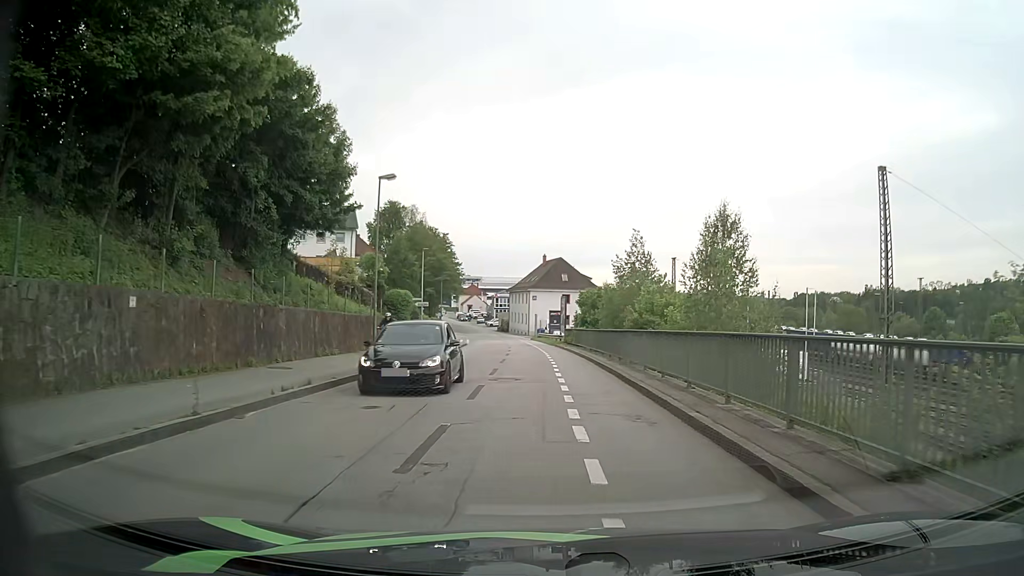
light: Day
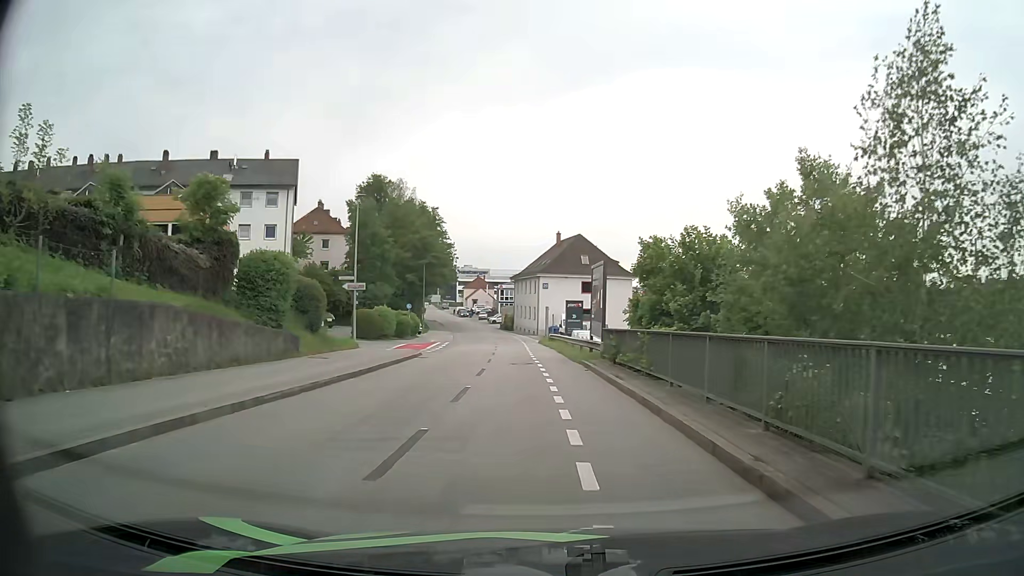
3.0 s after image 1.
(-0.2, +24.4) m; -1°
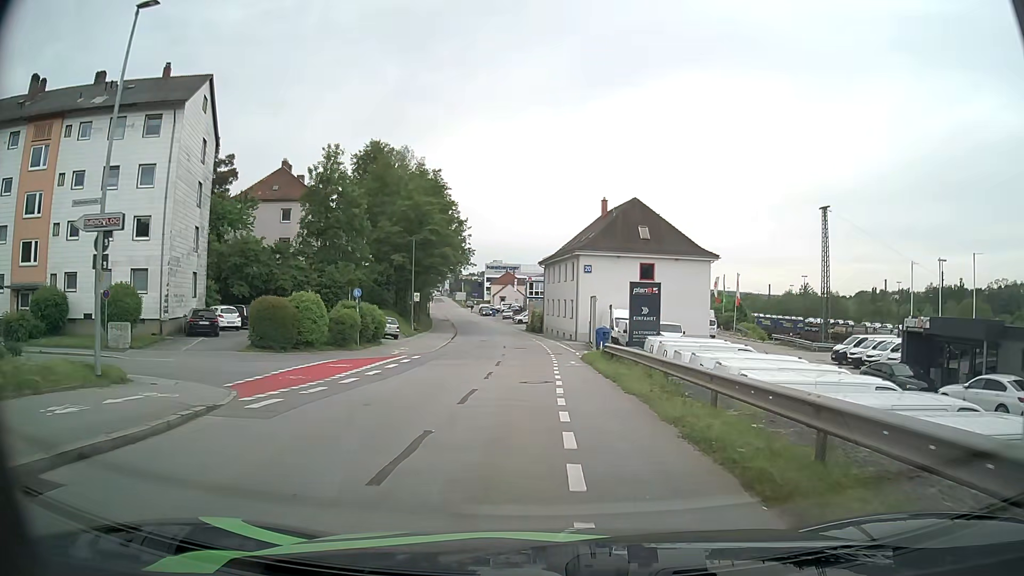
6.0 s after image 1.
(-0.6, +24.3) m; -3°
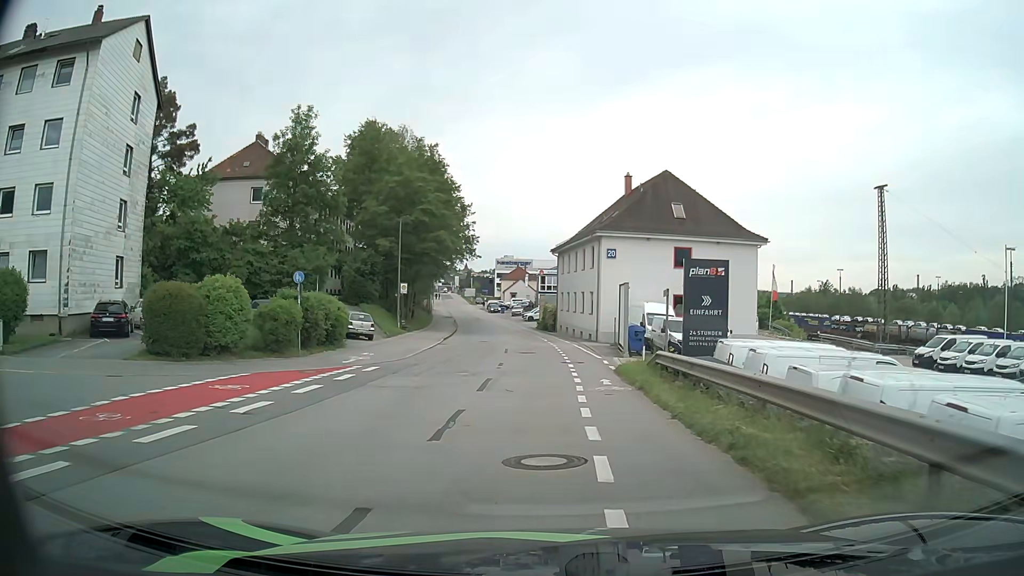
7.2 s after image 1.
(-0.1, +9.7) m; -1°
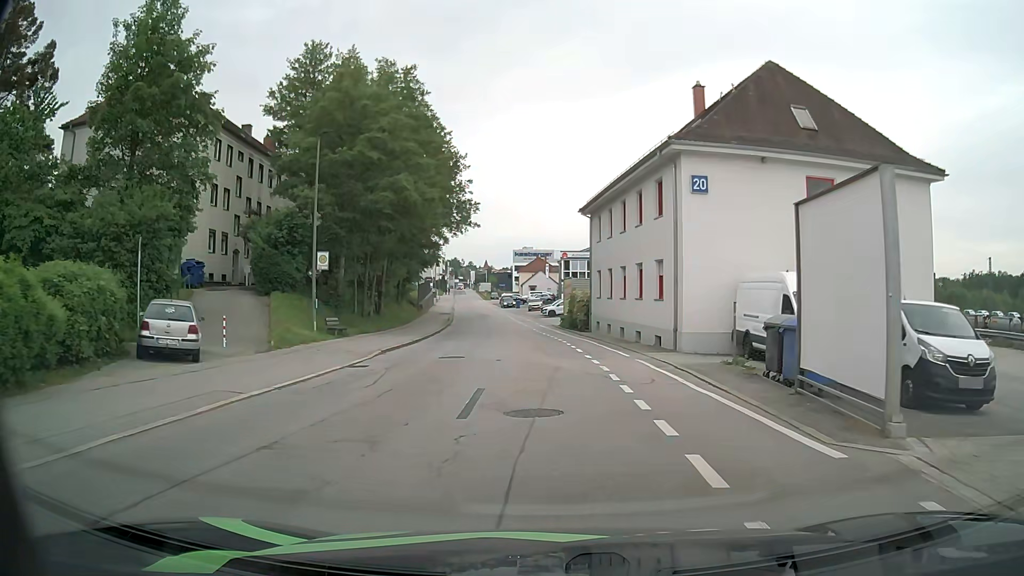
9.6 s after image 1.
(-0.3, +20.9) m; -2°
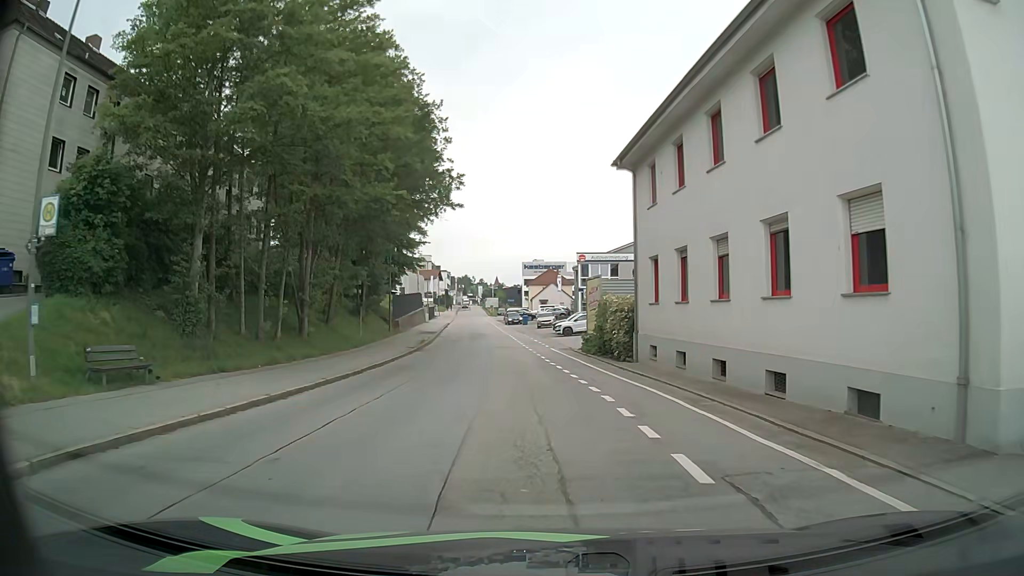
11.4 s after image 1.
(-0.2, +16.5) m; -1°
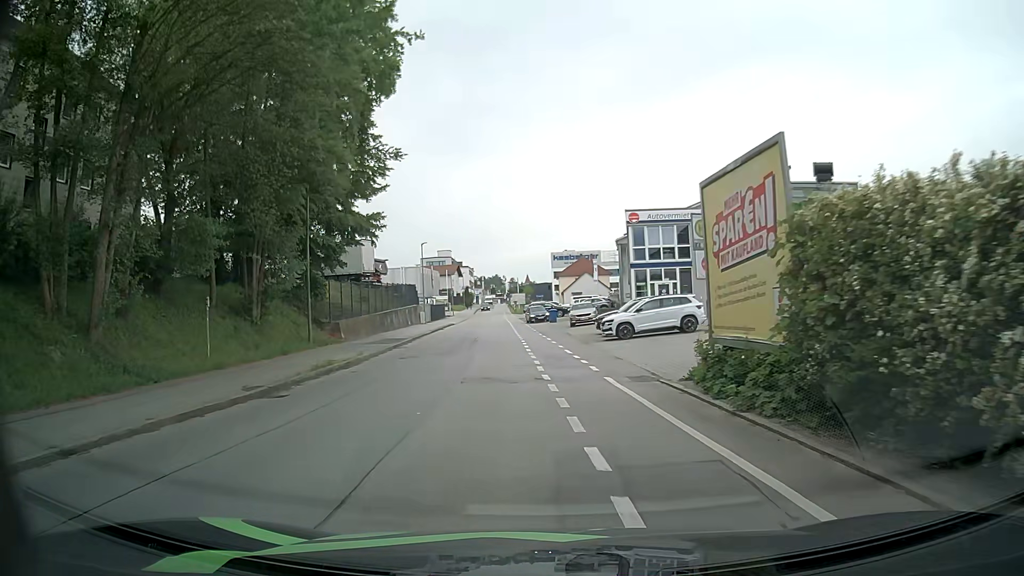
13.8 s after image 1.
(-0.5, +22.1) m; -2°
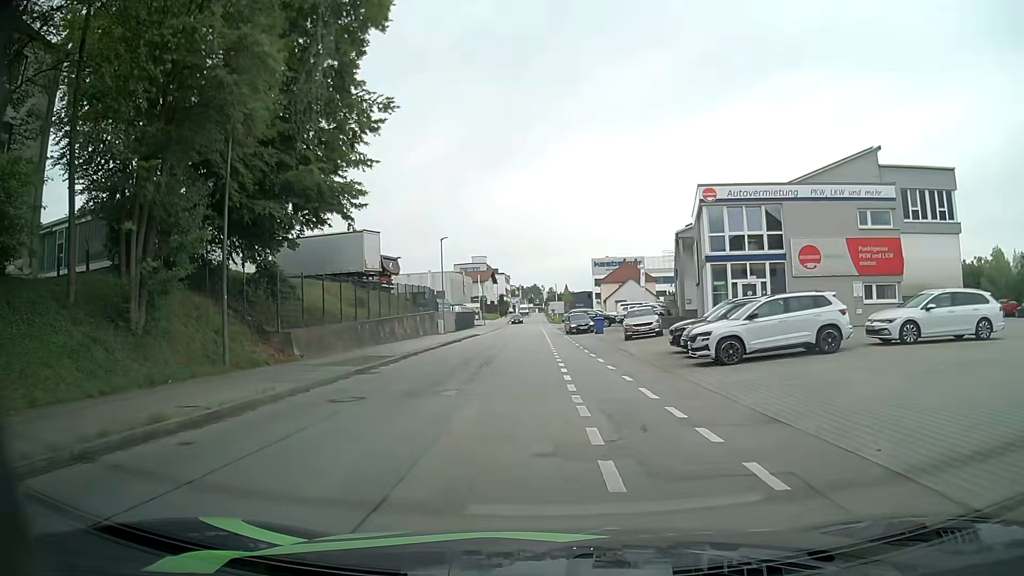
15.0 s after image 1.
(-0.5, +10.9) m; -4°
(0, +10) (0, +20) (0, +30) (-1, +40) (-1, +50) (-1, +60) (-1, +70) (-1, +80) (-1, +90) (-1, +100) m
